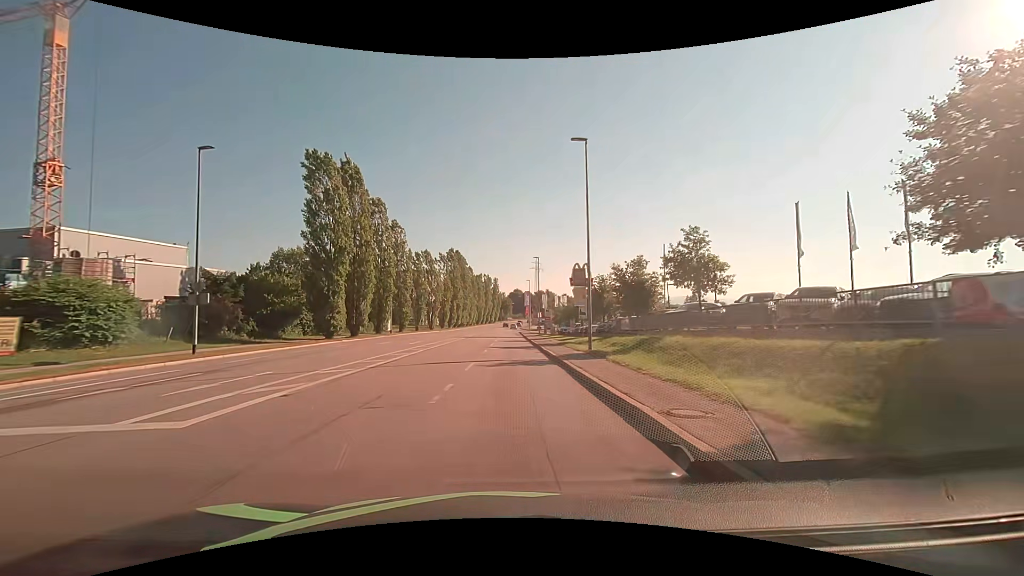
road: tertiary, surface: asphalt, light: Day
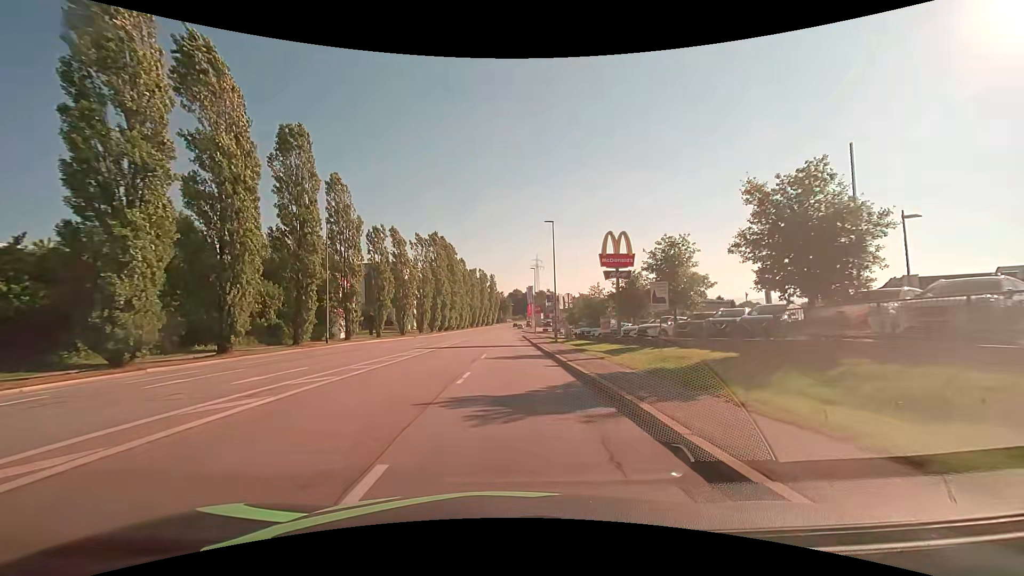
(0.0, +23.0) m; 0°
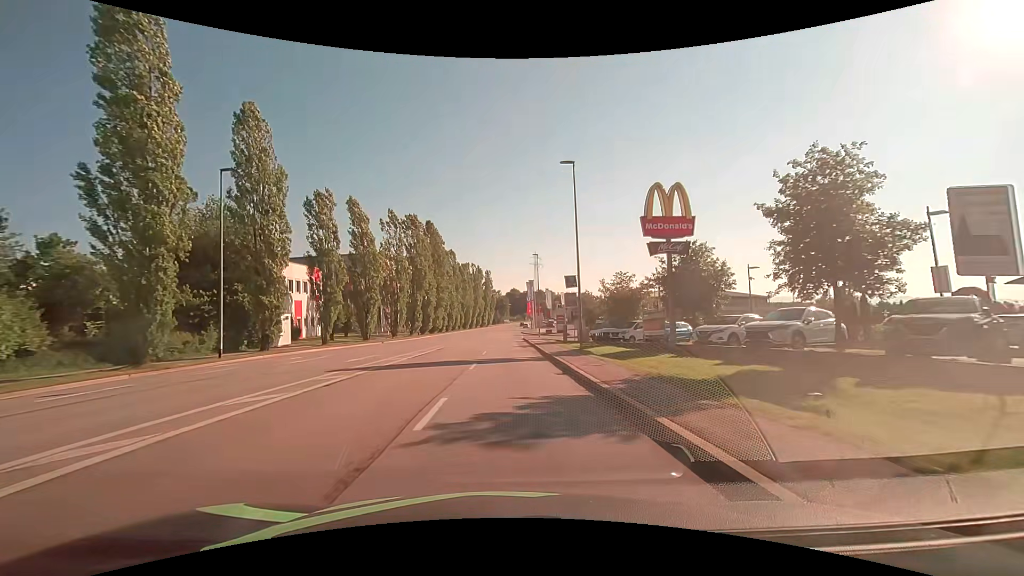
(0.0, +15.3) m; 0°
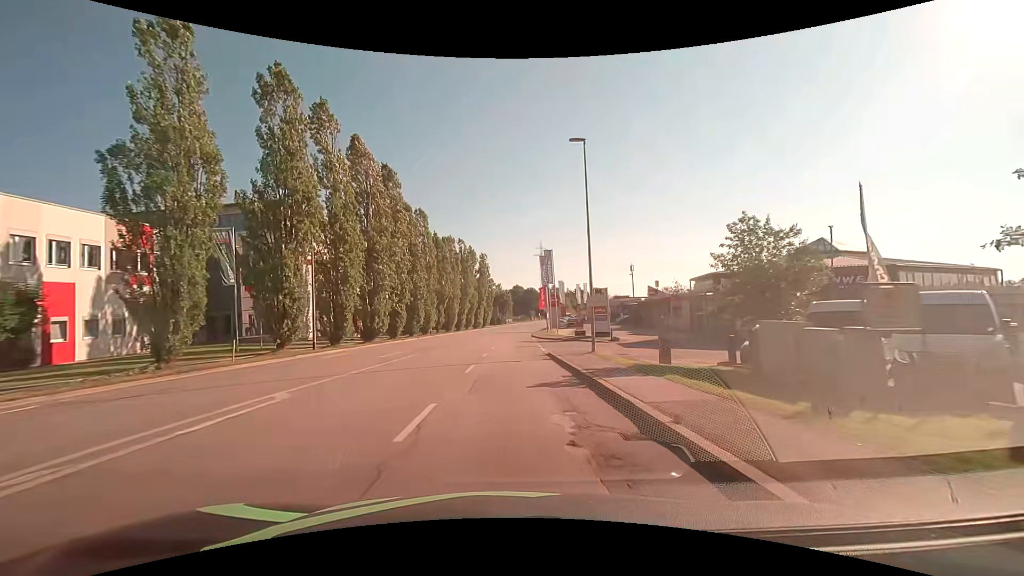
(+0.3, +38.1) m; 0°
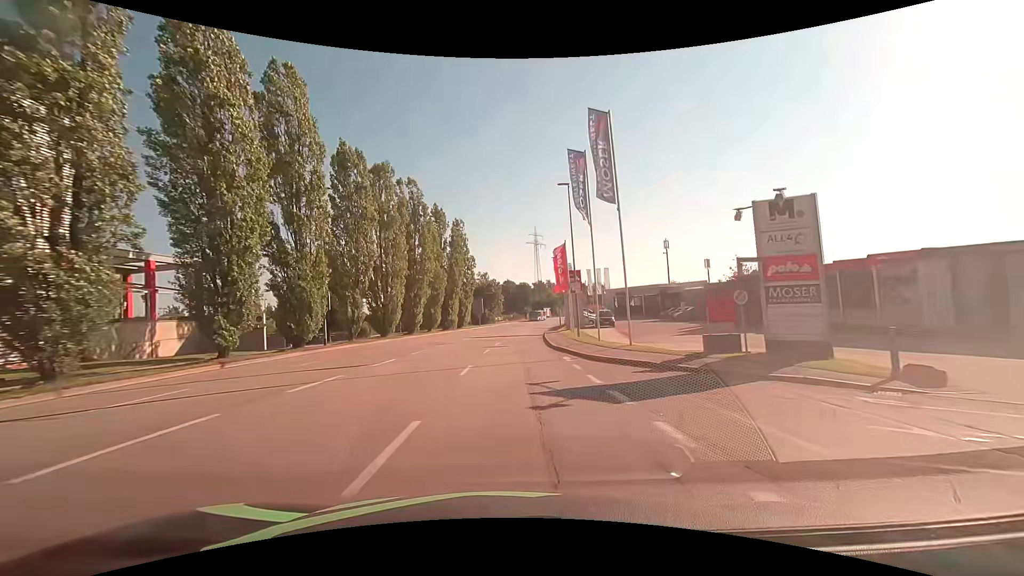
(+0.5, +38.0) m; +1°
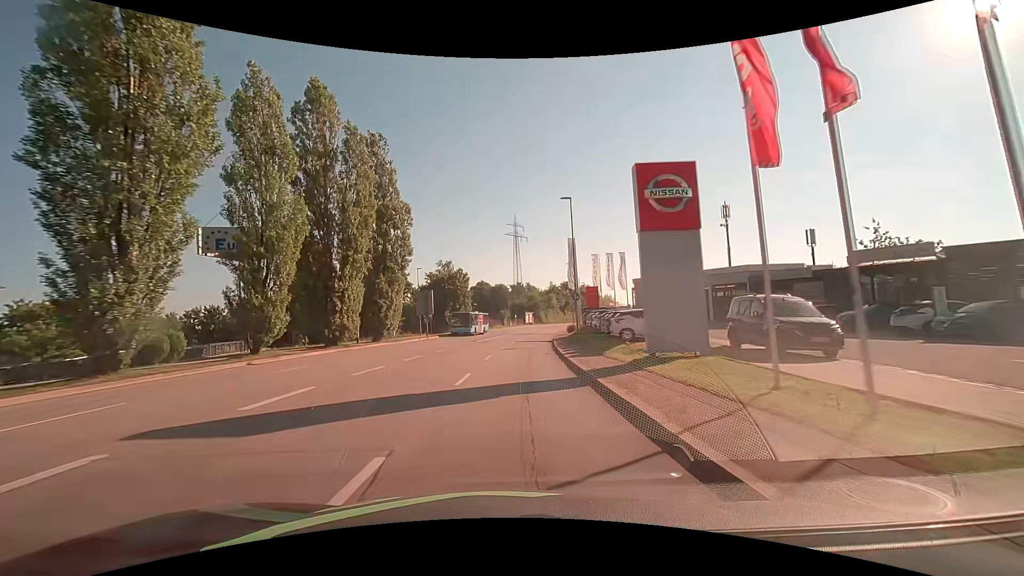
(+0.8, +37.9) m; +3°
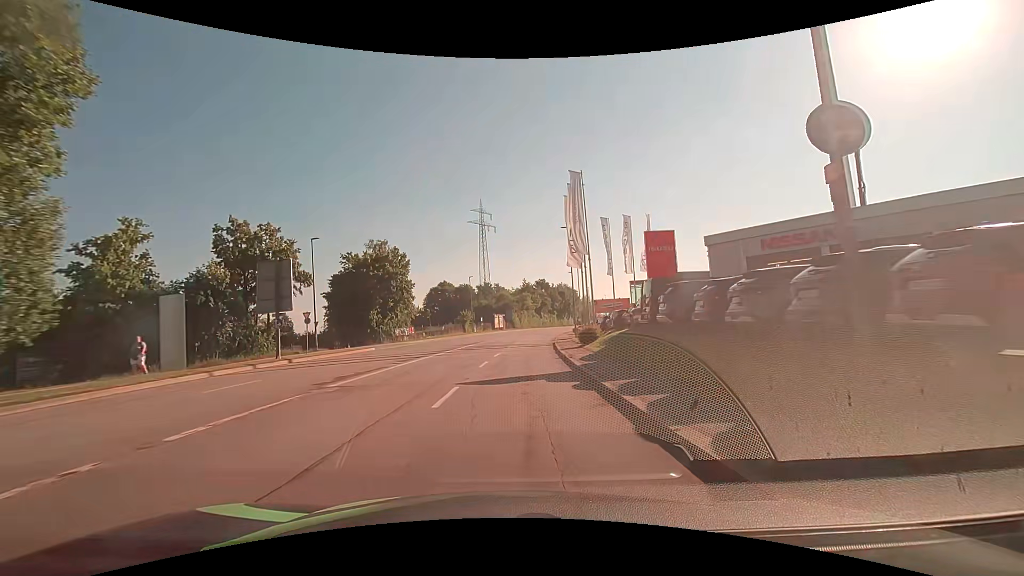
(+0.8, +30.4) m; +3°
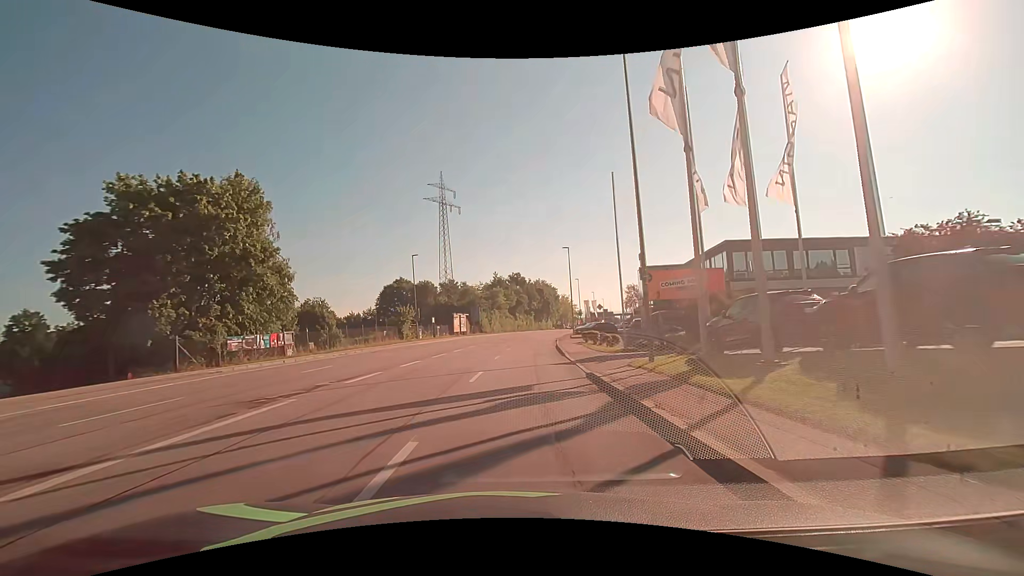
(+1.0, +30.3) m; +4°
